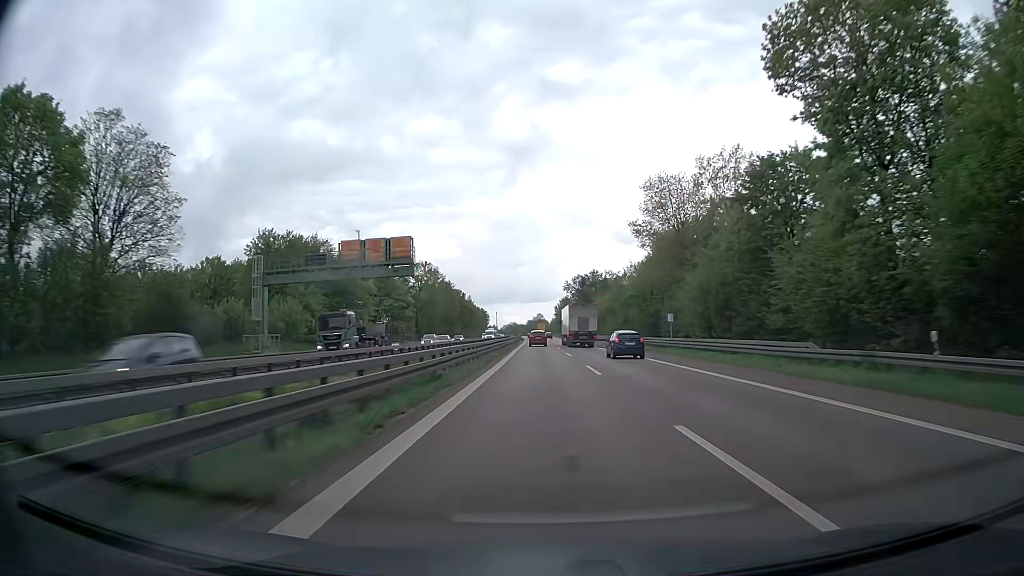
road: trunk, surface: asphalt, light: Day
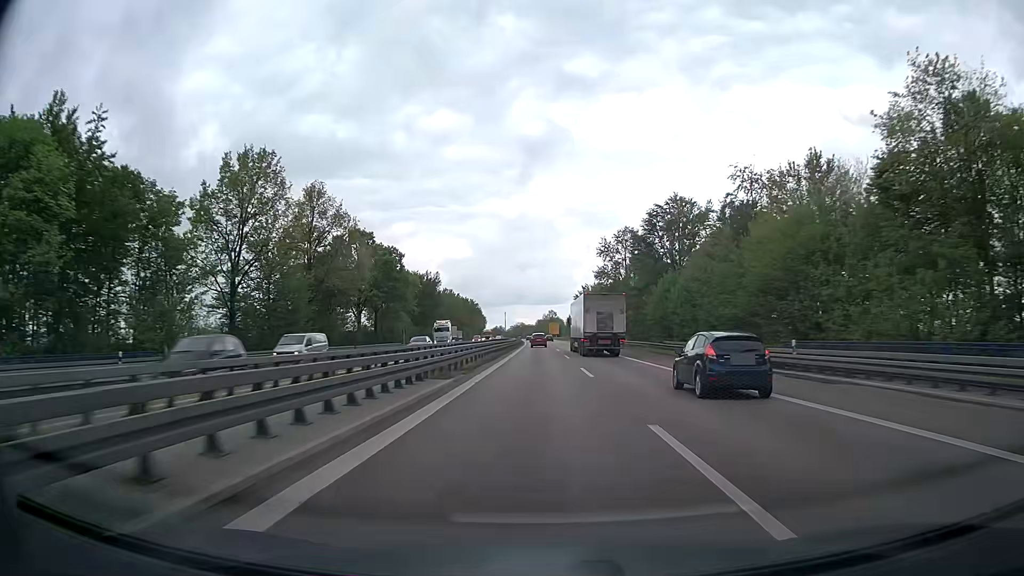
(-0.8, +90.2) m; -1°
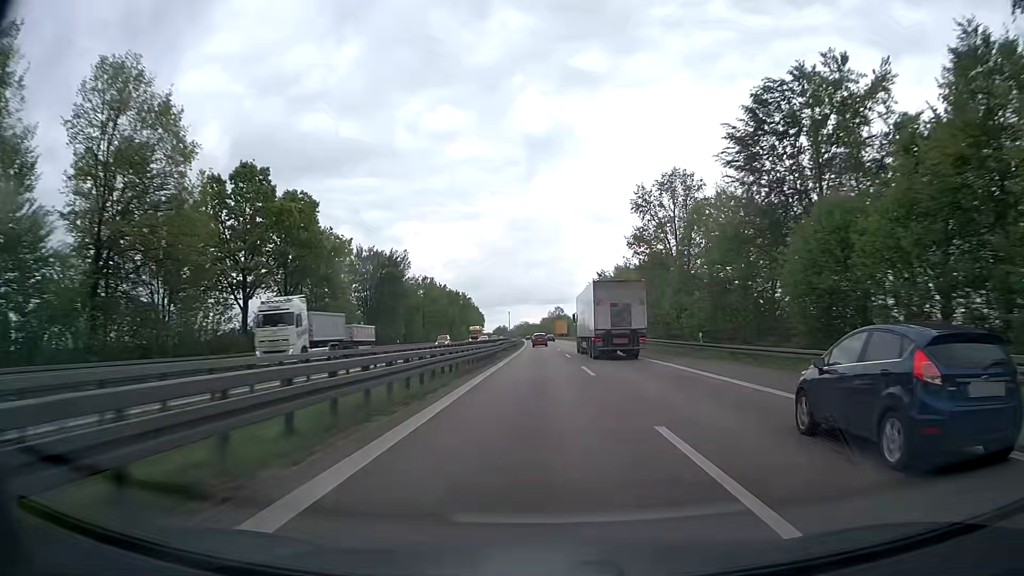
(-0.1, +36.5) m; 0°
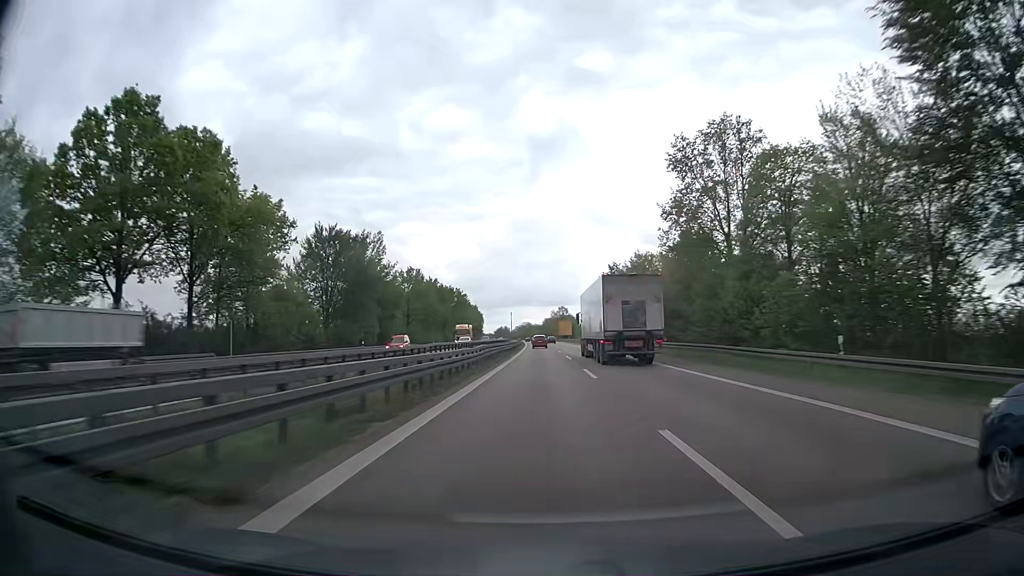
(0.0, +18.5) m; 0°
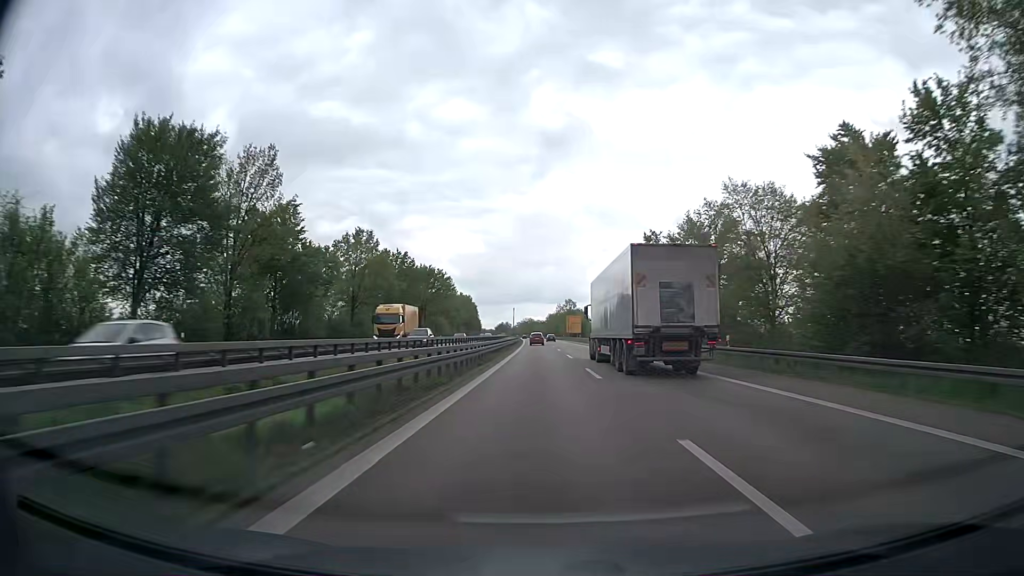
(-0.1, +37.4) m; 0°
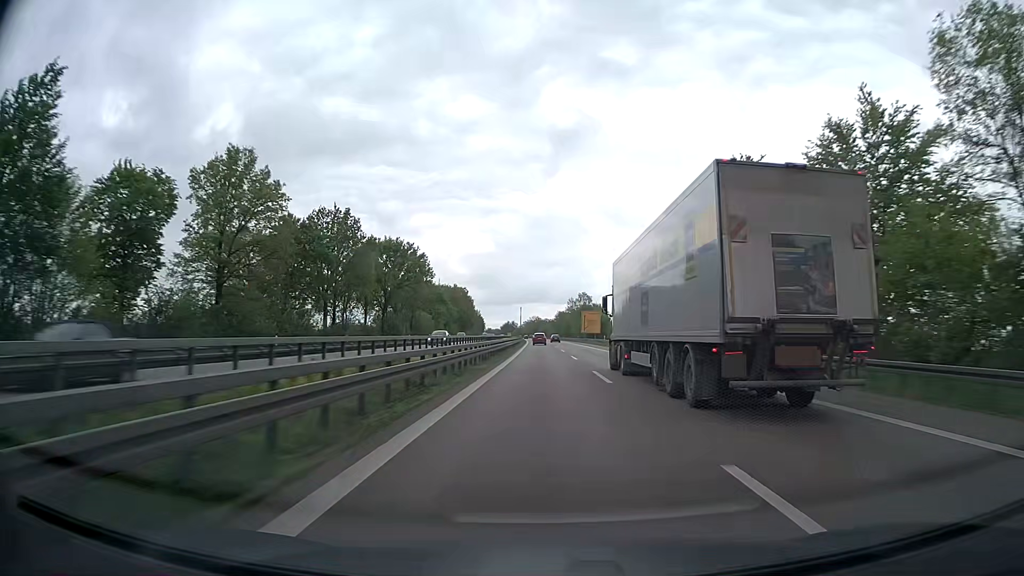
(-0.1, +37.9) m; -1°
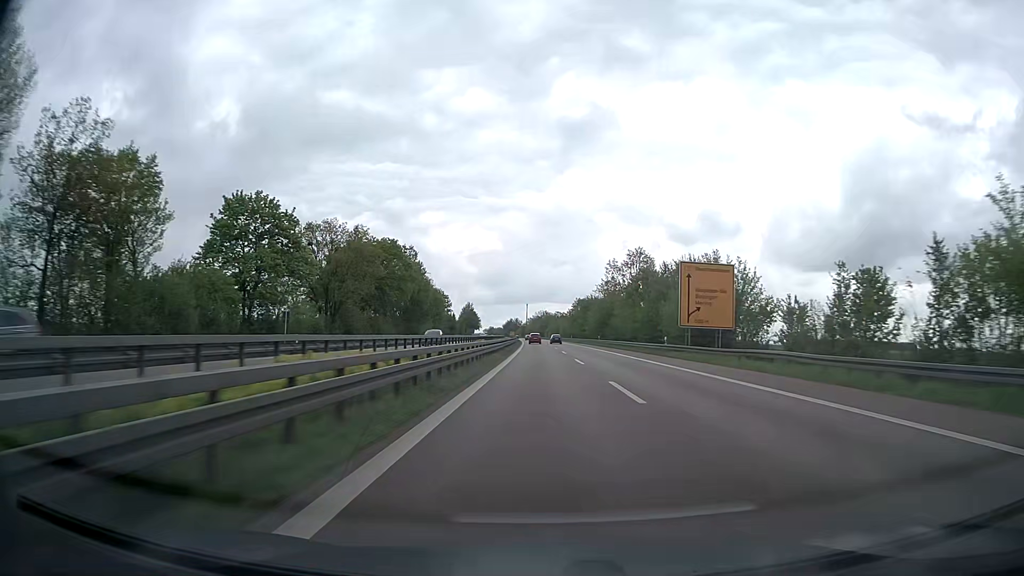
(-0.7, +96.3) m; -1°
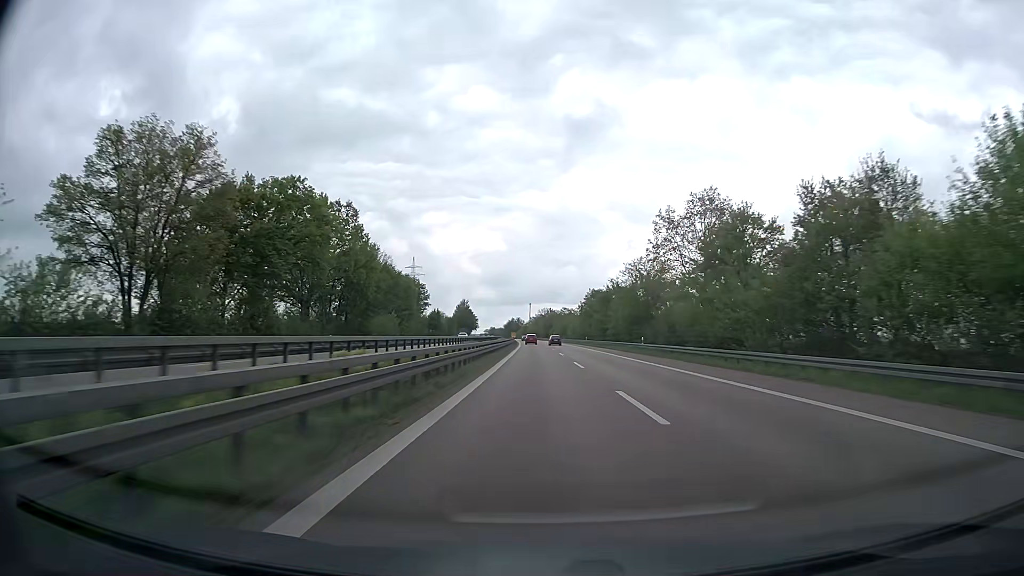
(-0.2, +39.3) m; 0°
(0, +10) (0, +20) (0, +30) (0, +40) (0, +50) (-1, +60) (-1, +70) (-1, +80) (-1, +90) (-2, +100) m
